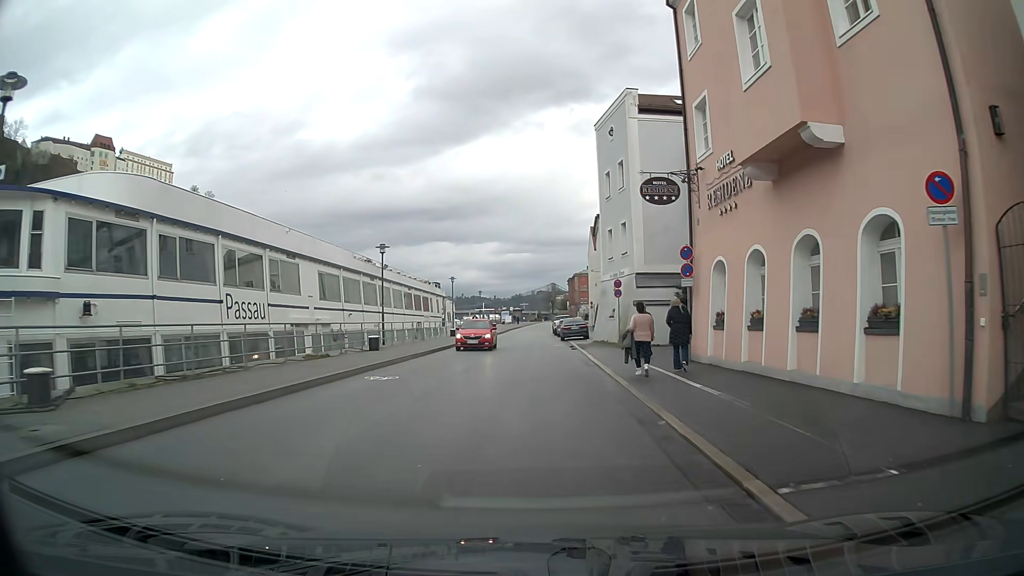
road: residential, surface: asphalt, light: Day
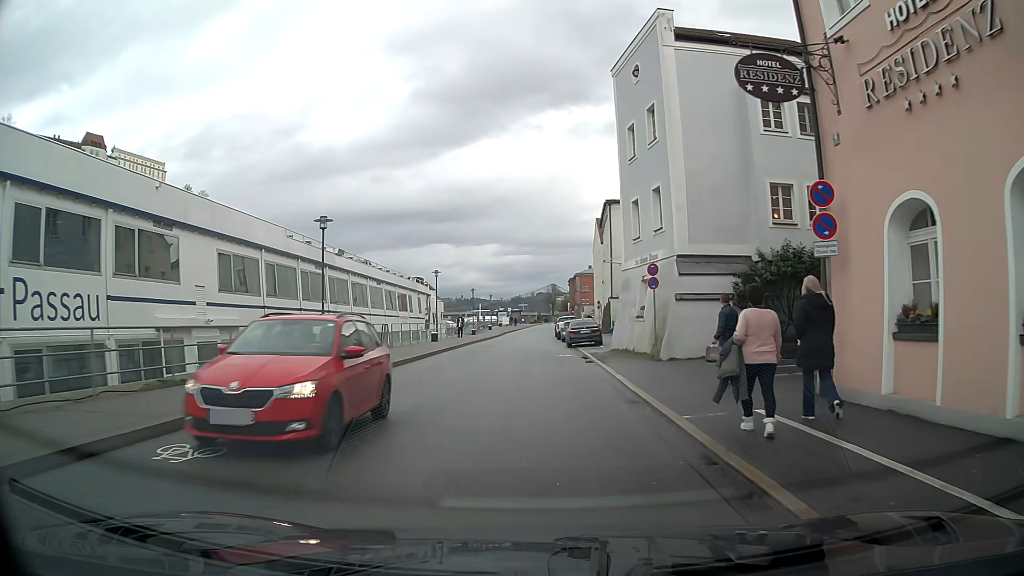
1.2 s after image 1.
(0.0, +9.3) m; 0°
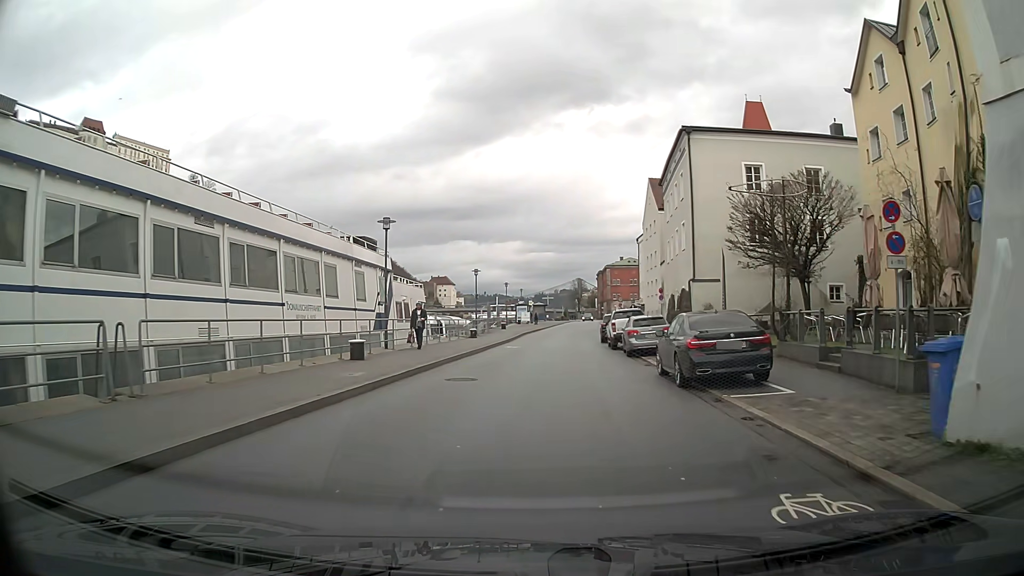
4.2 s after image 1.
(-0.5, +23.2) m; -1°
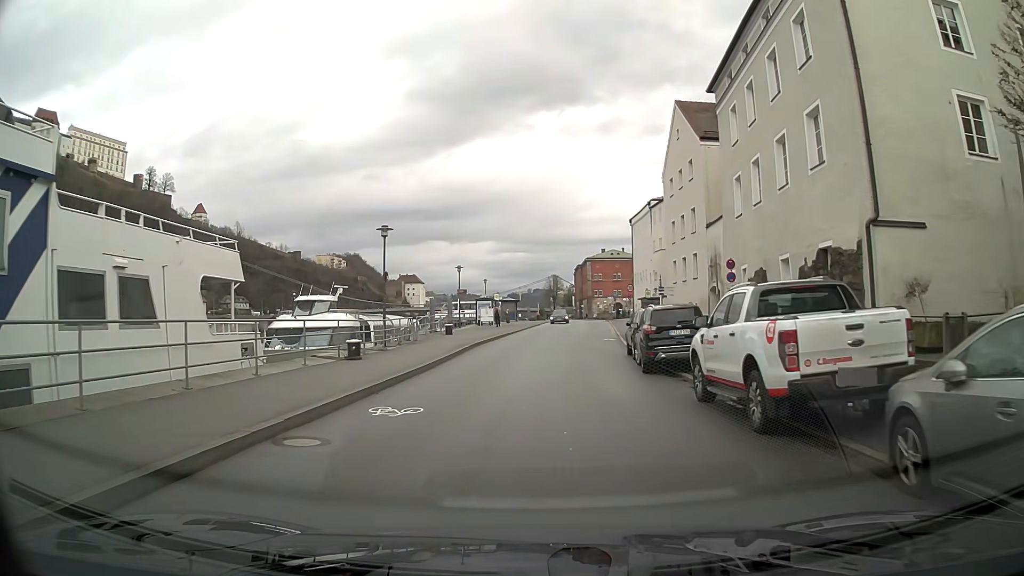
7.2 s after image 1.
(+0.5, +23.2) m; +2°
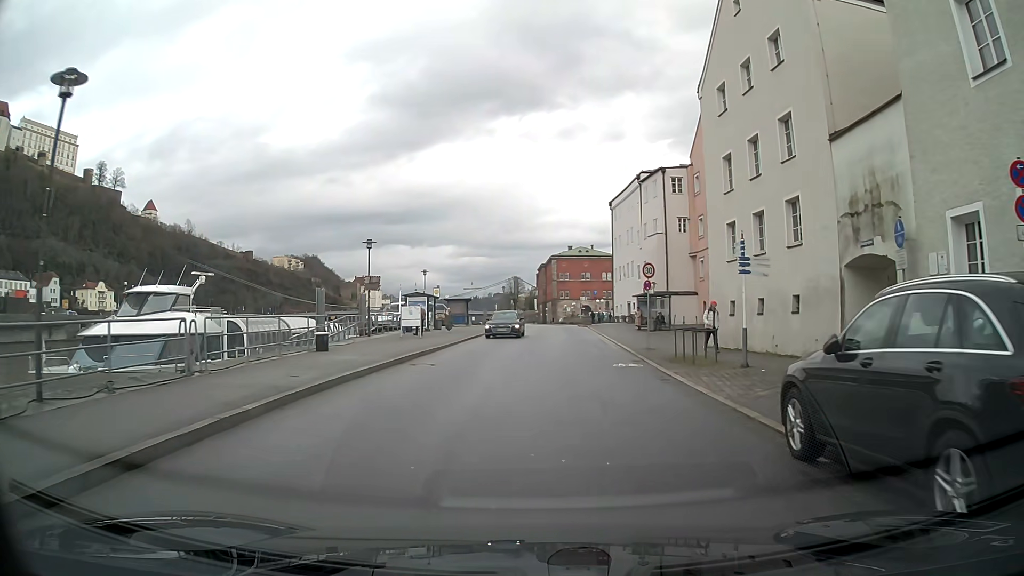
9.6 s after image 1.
(+0.4, +18.6) m; +4°
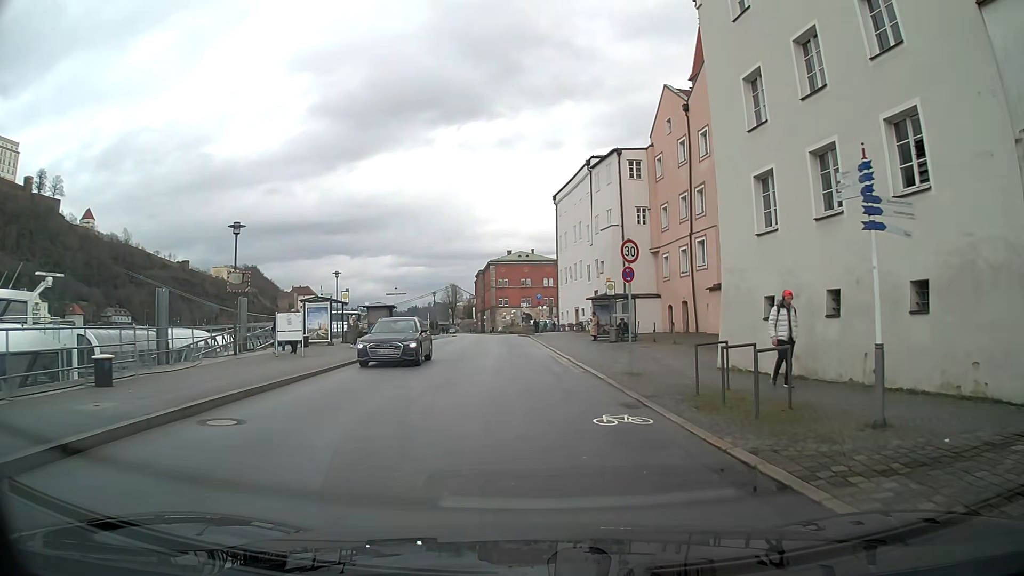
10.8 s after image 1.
(+0.5, +9.2) m; +5°
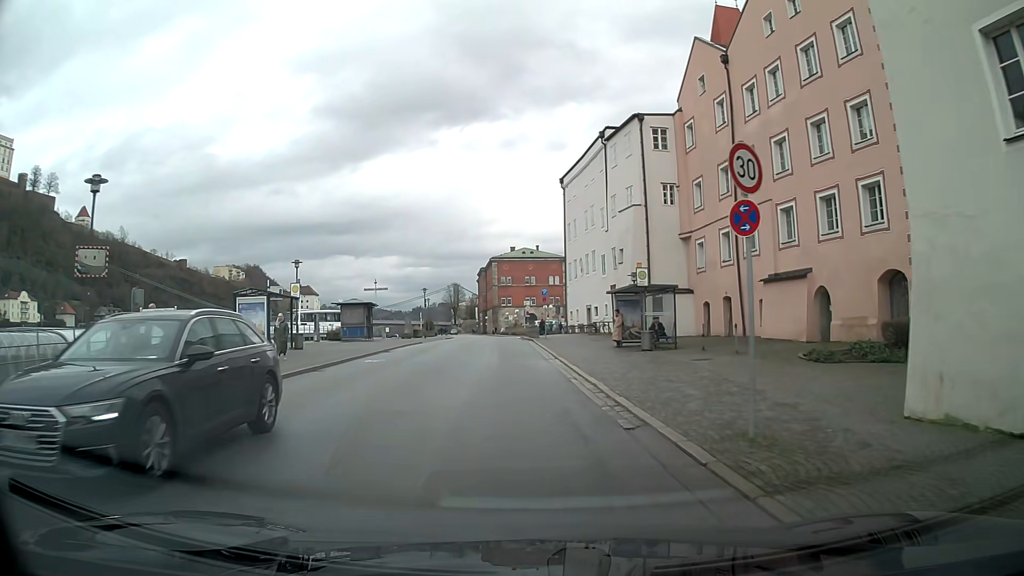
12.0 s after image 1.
(-0.1, +9.1) m; -2°
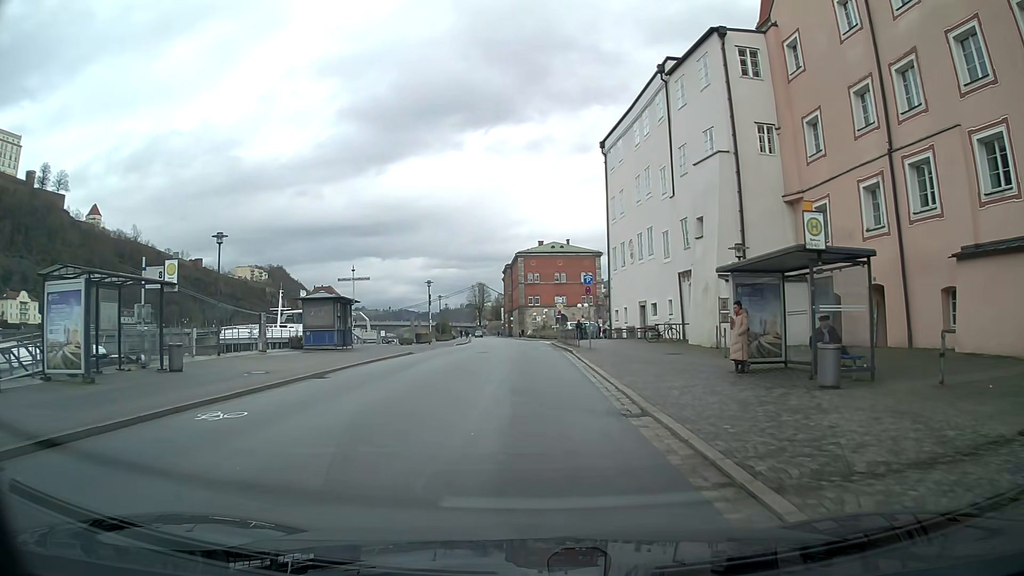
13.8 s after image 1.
(-0.3, +13.6) m; -2°
(0, +10) (0, +20) (0, +30) (-1, +40) (-1, +50) (-1, +60) (-2, +70) (-2, +80) (-3, +90) (-4, +100) m
